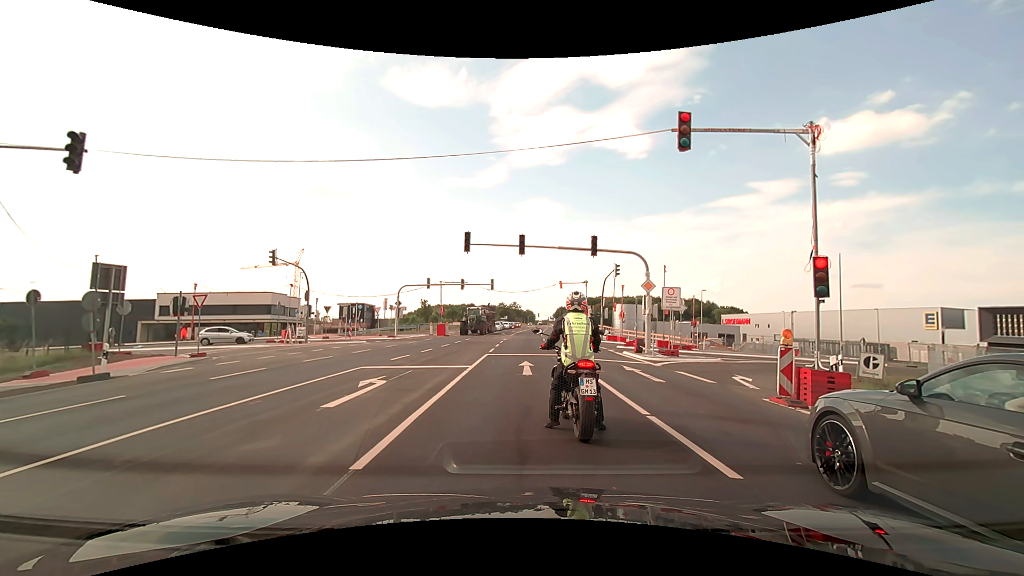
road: primary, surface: asphalt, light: Day
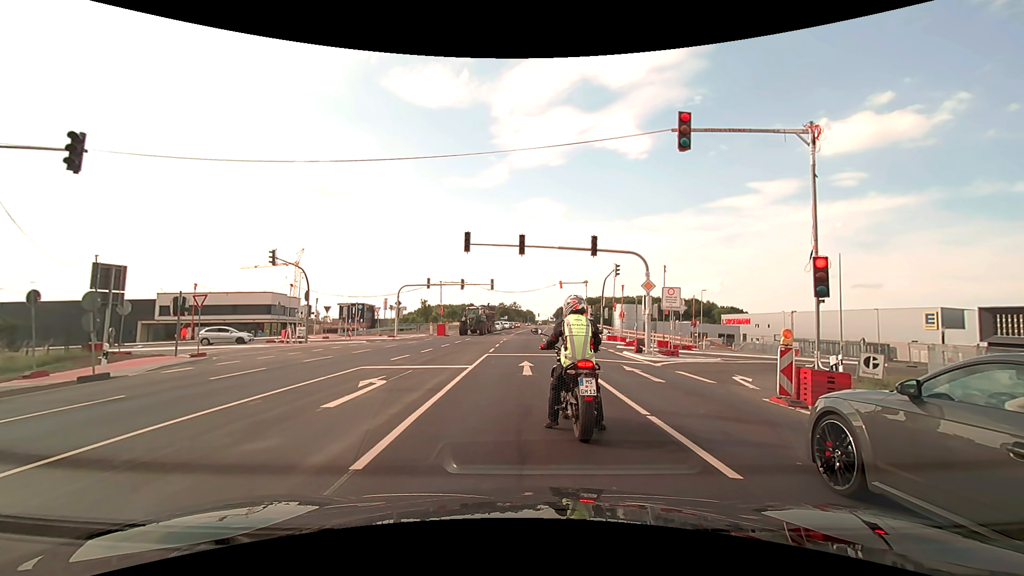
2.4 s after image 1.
(0.0, 0.0) m; 0°
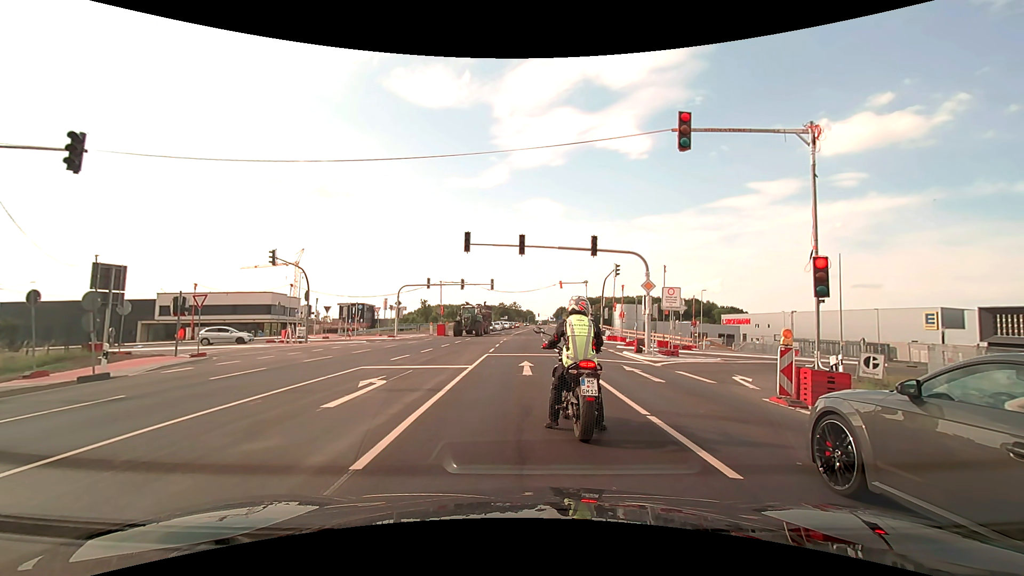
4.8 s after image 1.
(0.0, 0.0) m; 0°
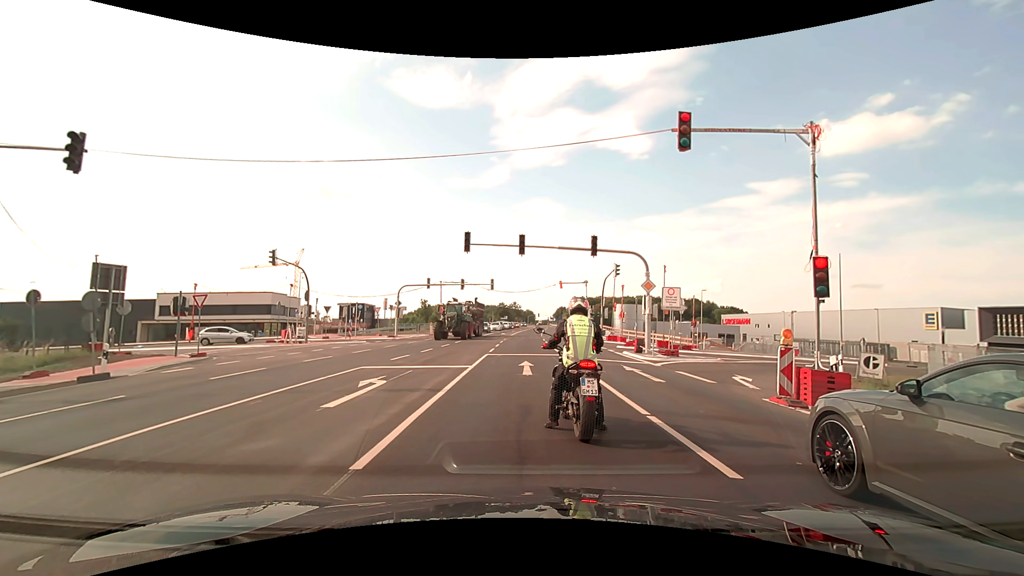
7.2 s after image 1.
(0.0, 0.0) m; 0°
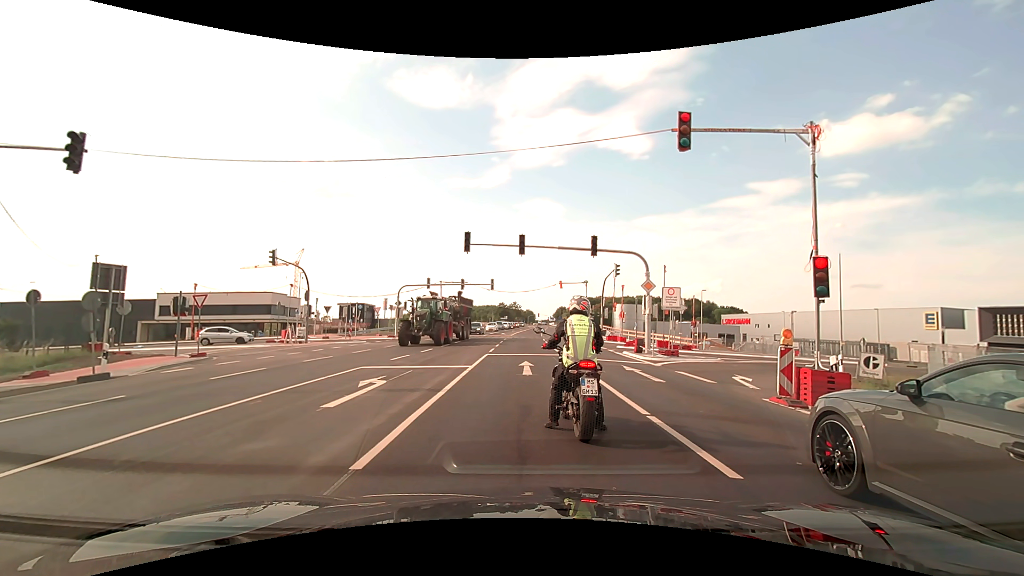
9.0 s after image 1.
(0.0, 0.0) m; 0°
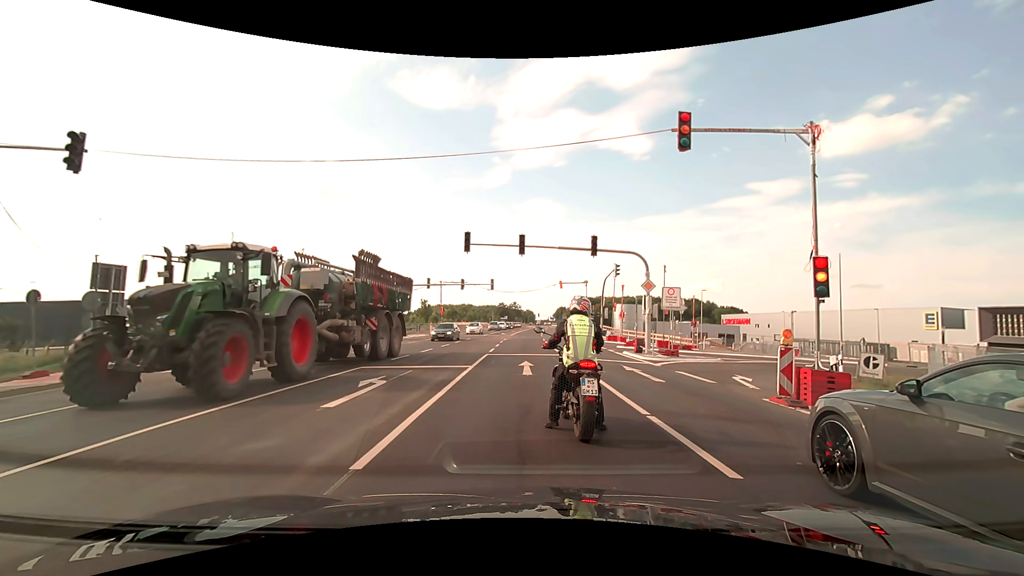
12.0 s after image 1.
(0.0, 0.0) m; 0°
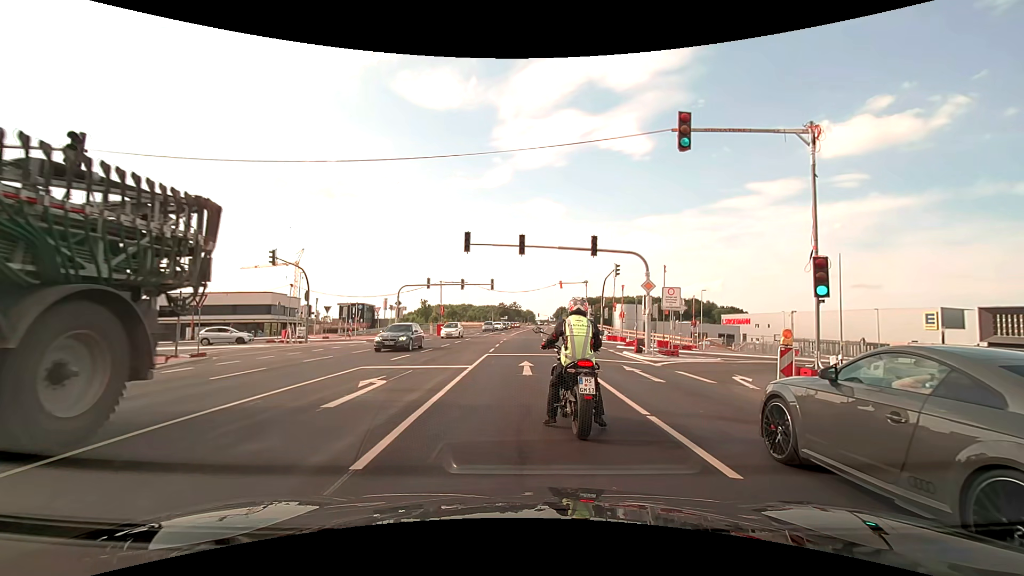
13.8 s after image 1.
(0.0, 0.0) m; 0°
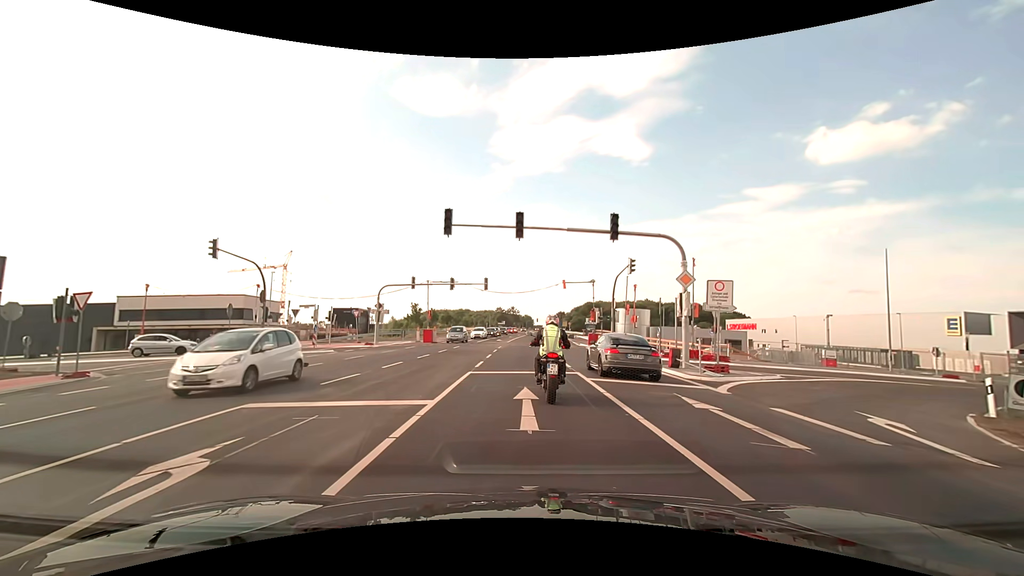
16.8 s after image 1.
(0.0, +7.1) m; 0°
(0, +10) (0, +20) (0, +30) (0, +40) (0, +50) (0, +60) (+1, +70) (+1, +80) (+2, +90) (+2, +100) m
